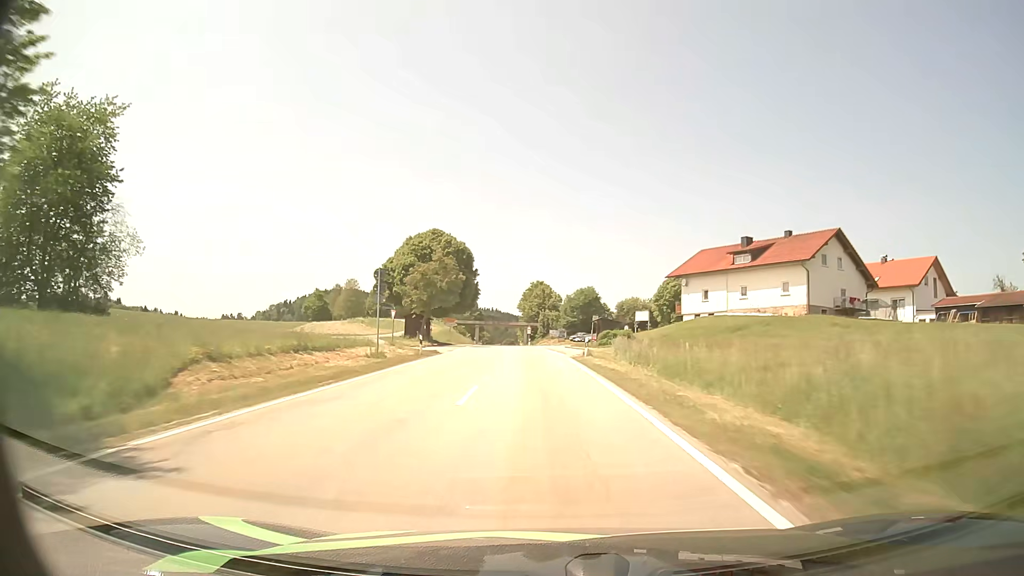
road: secondary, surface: asphalt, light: Day
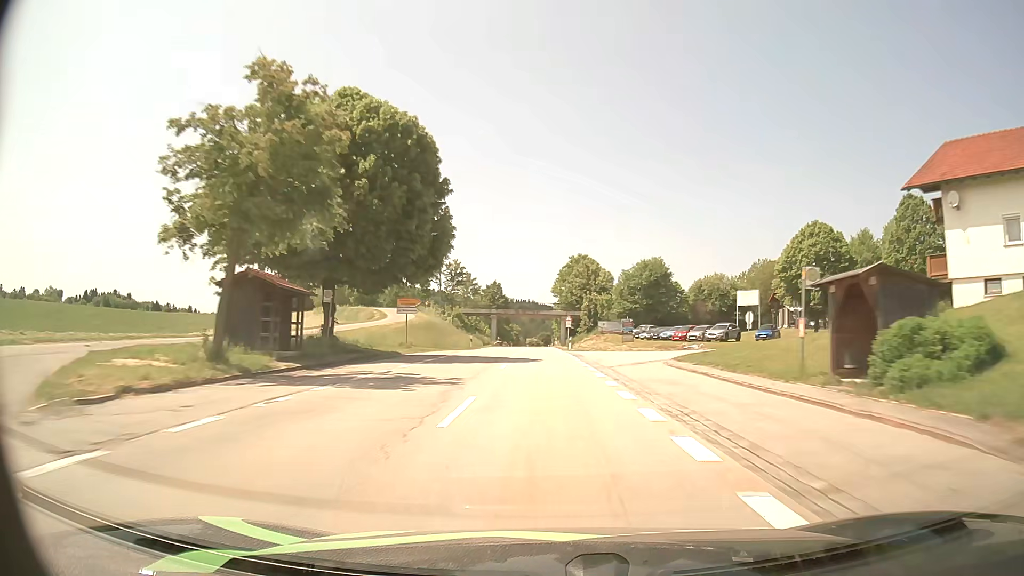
(-1.7, +44.2) m; -4°
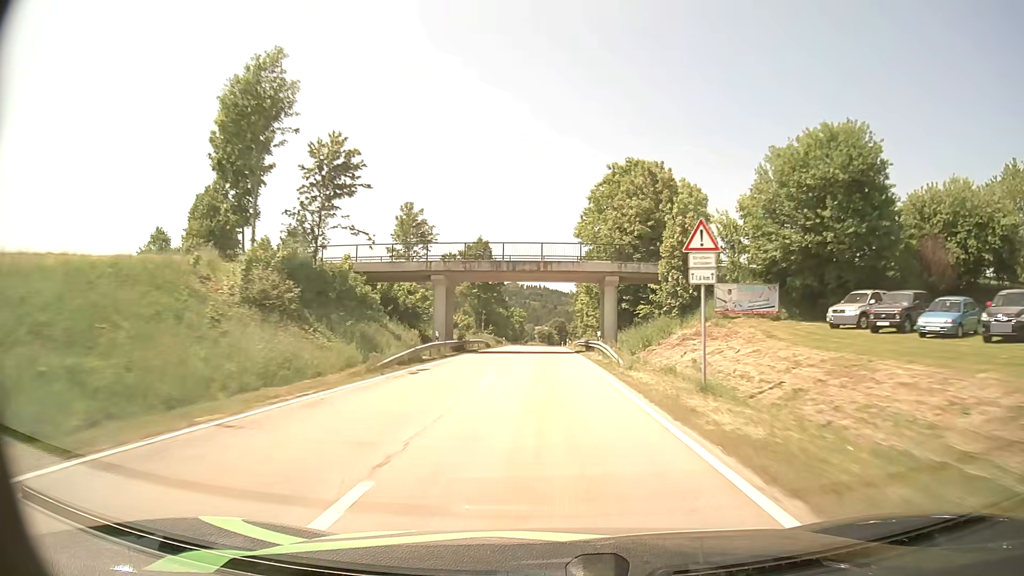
(-0.9, +61.3) m; -1°
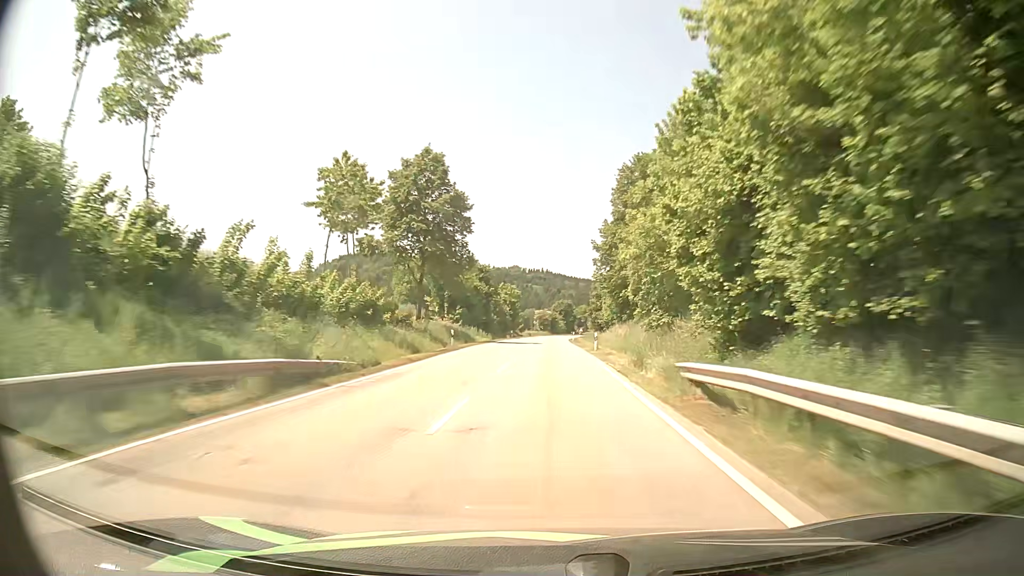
(0.0, +47.2) m; 0°
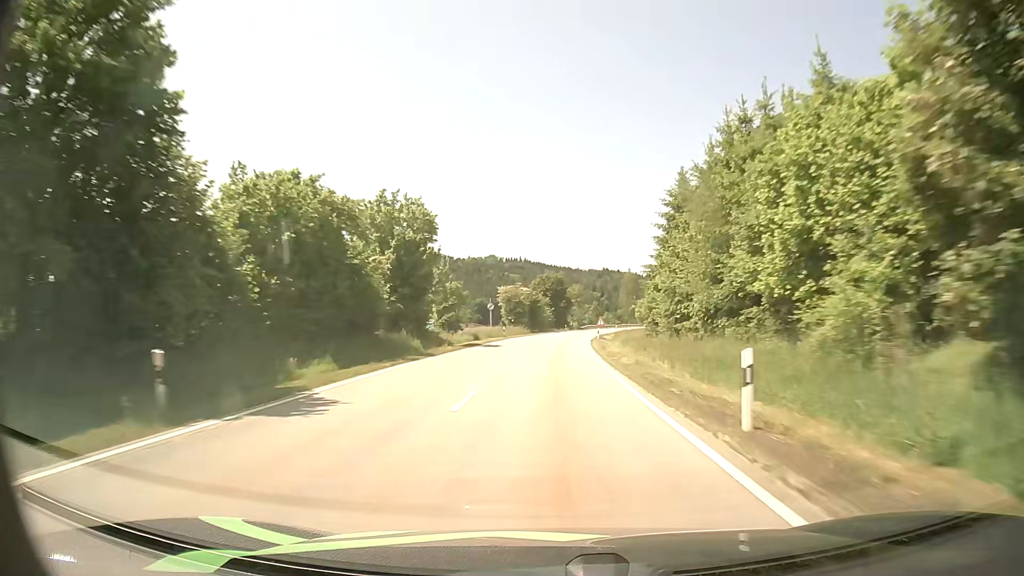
(-0.5, +78.3) m; +1°
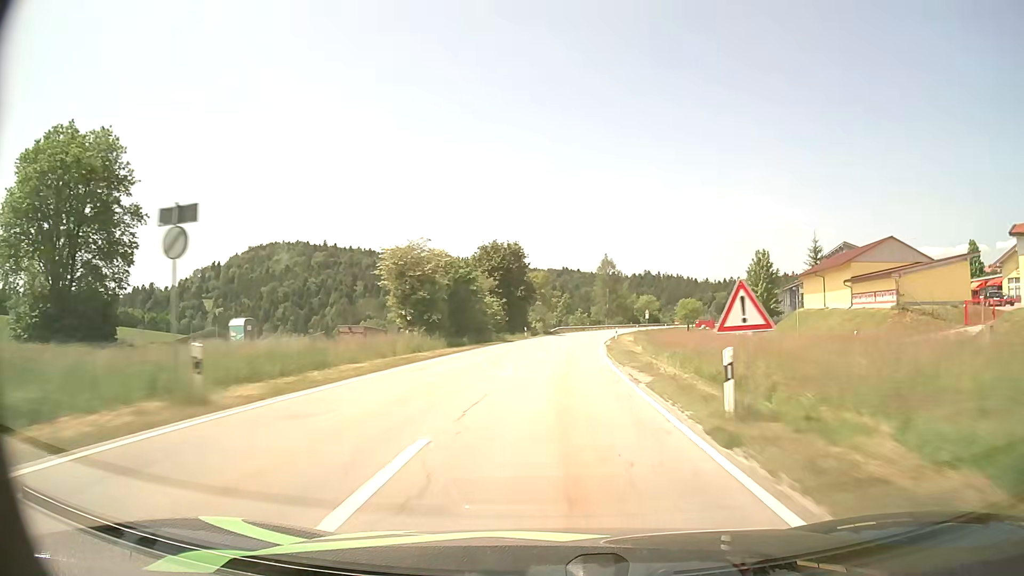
(+0.7, +47.2) m; +3°
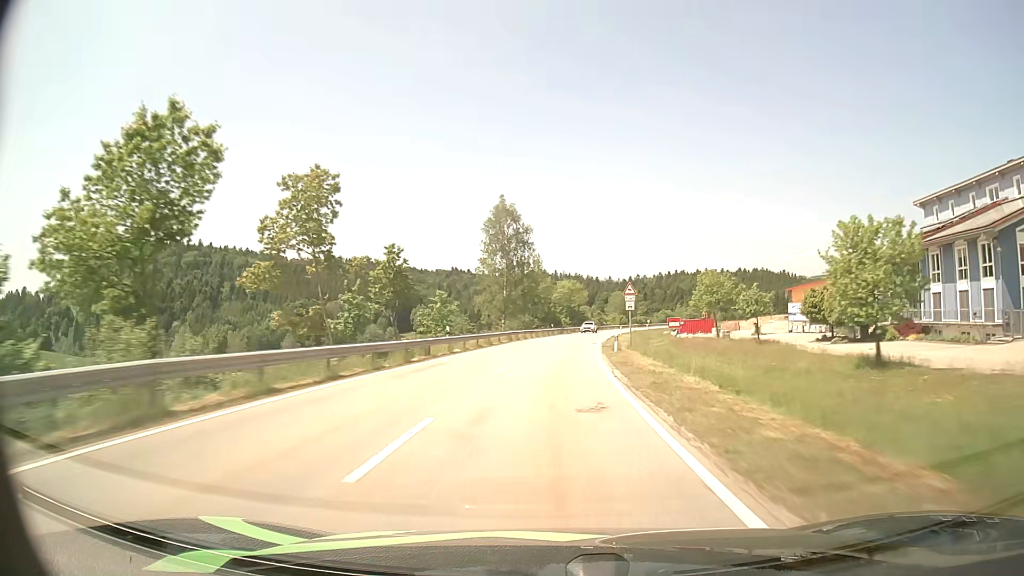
(+6.2, +78.6) m; +9°
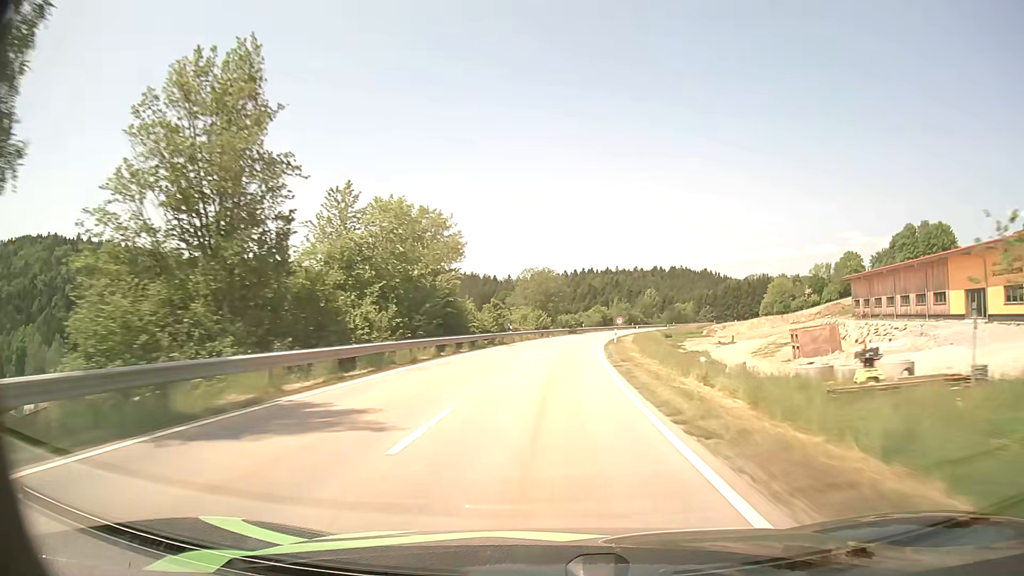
(+6.4, +78.9) m; +9°
(0, +10) (0, +20) (+1, +30) (+2, +40) (+2, +50) (+3, +60) (+5, +70) (+6, +80) (+8, +90) (+10, +99) m
